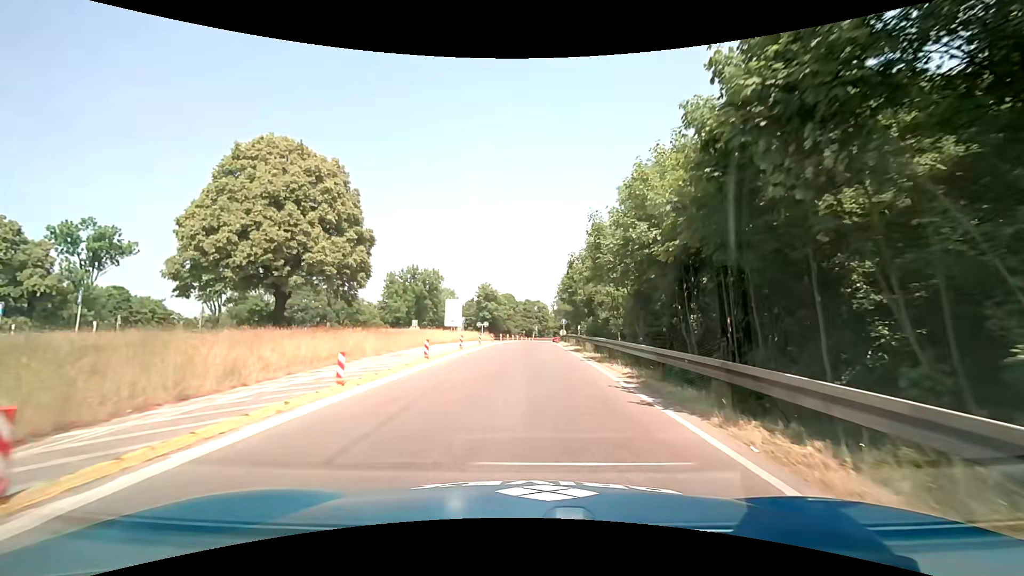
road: trunk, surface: asphalt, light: Day
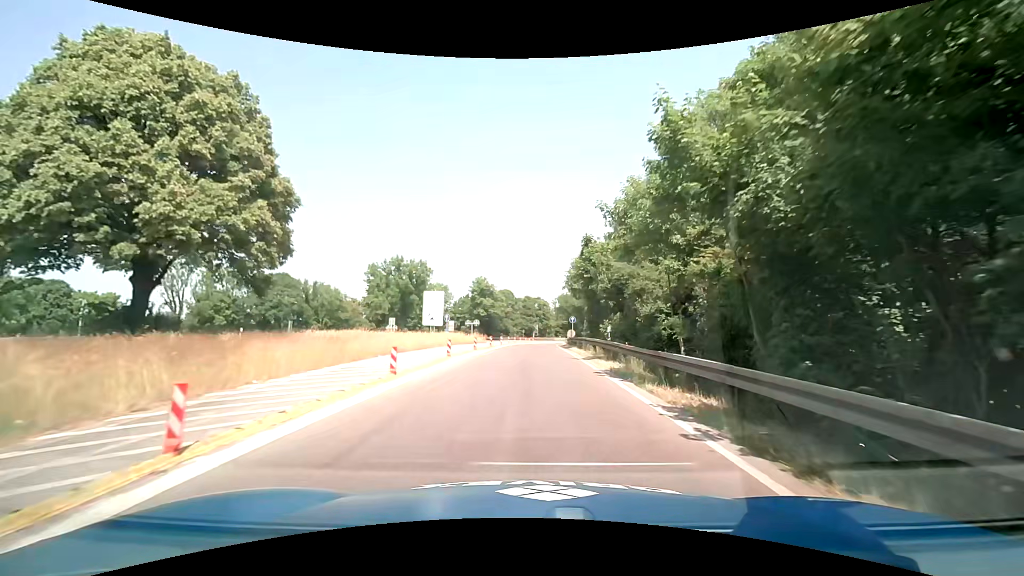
(0.0, +12.1) m; 0°
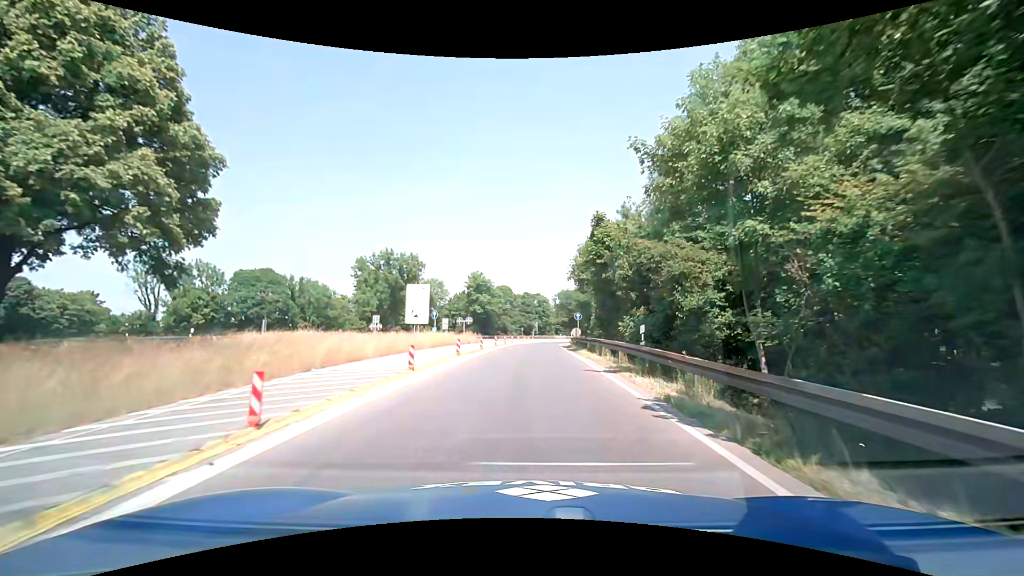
(0.0, +6.1) m; 0°
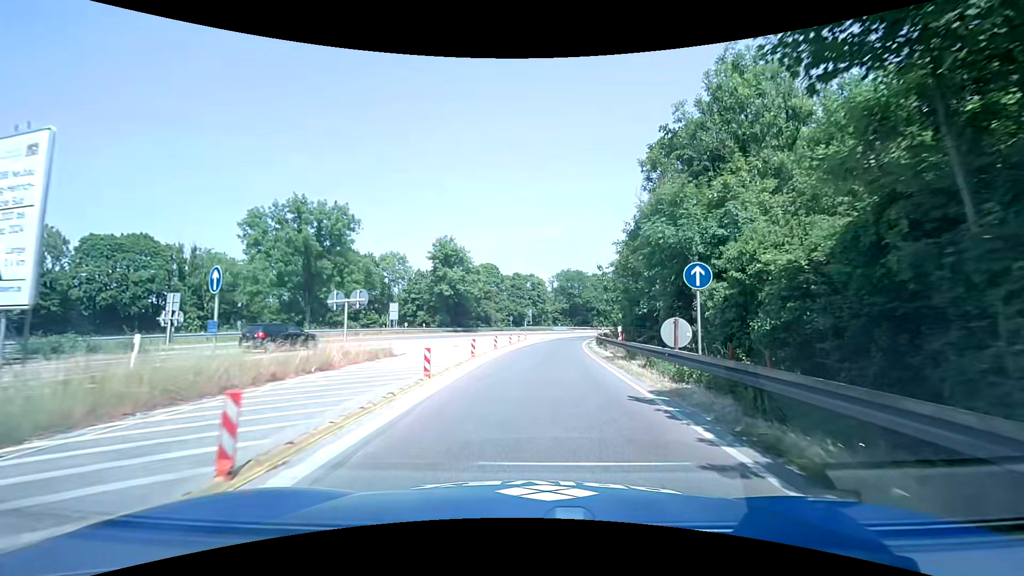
(0.0, +30.5) m; +1°
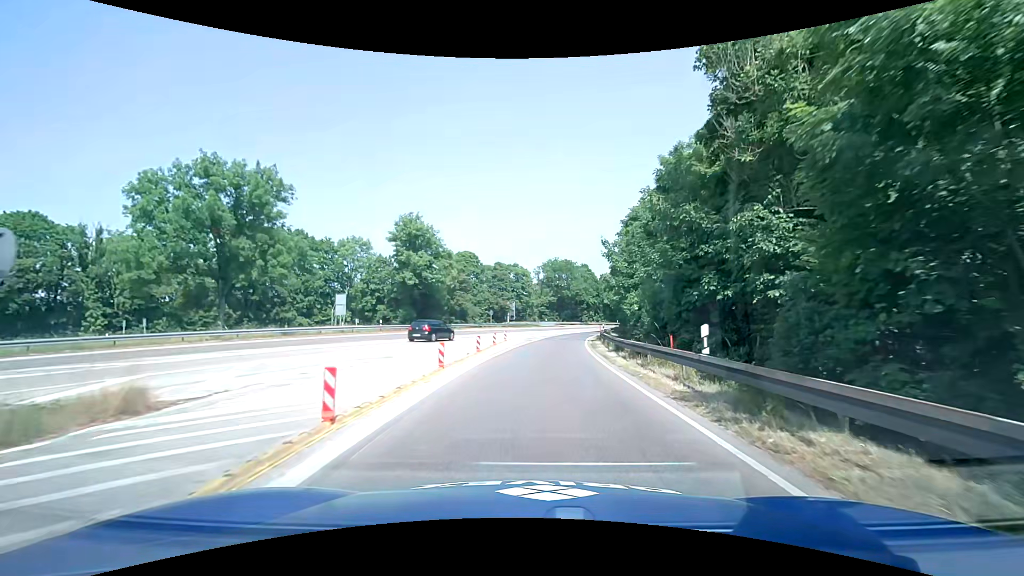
(+0.2, +12.2) m; +2°
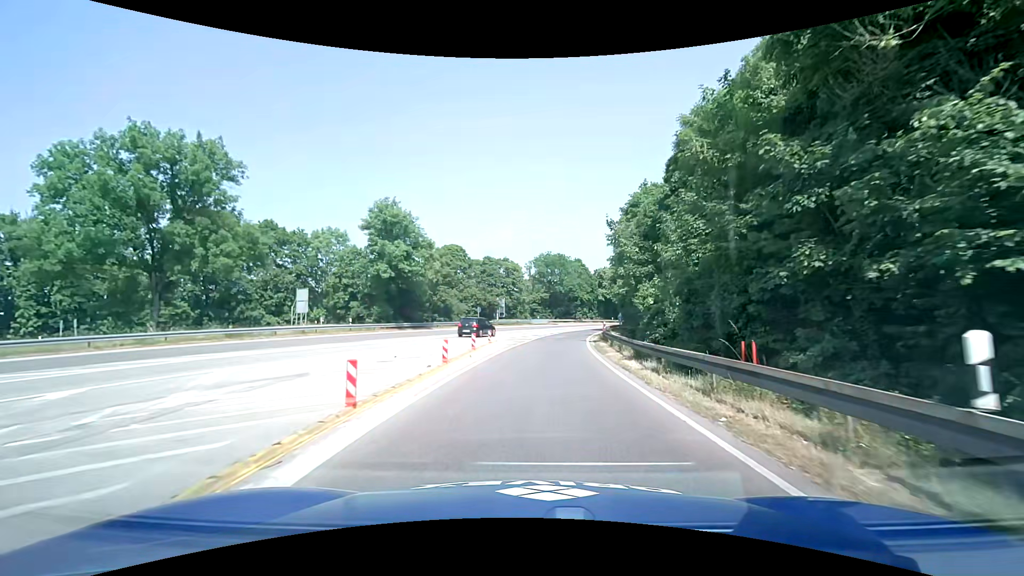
(0.0, +6.2) m; 0°
(0, +10) (+1, +20) (+2, +30) (+3, +40) (+5, +50) (+7, +59) (+9, +69) (+12, +79) (+16, +88) (+19, +97) m
